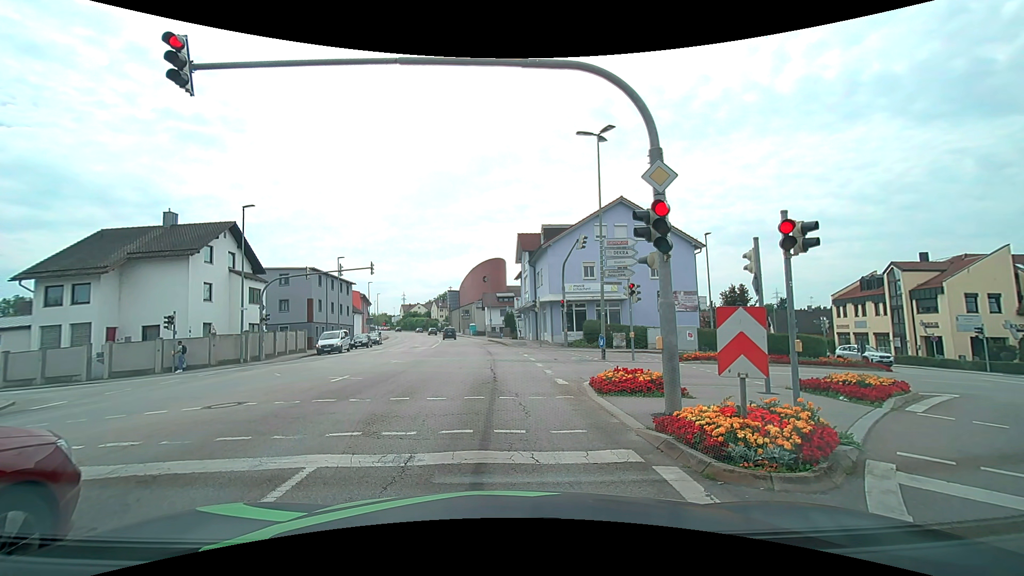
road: tertiary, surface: asphalt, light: Day
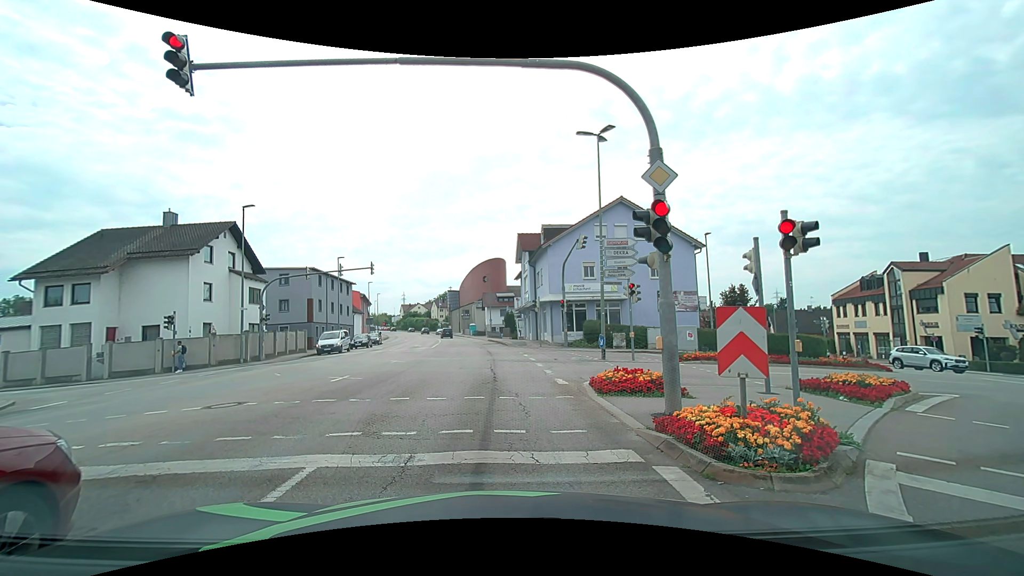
(0.0, 0.0) m; 0°
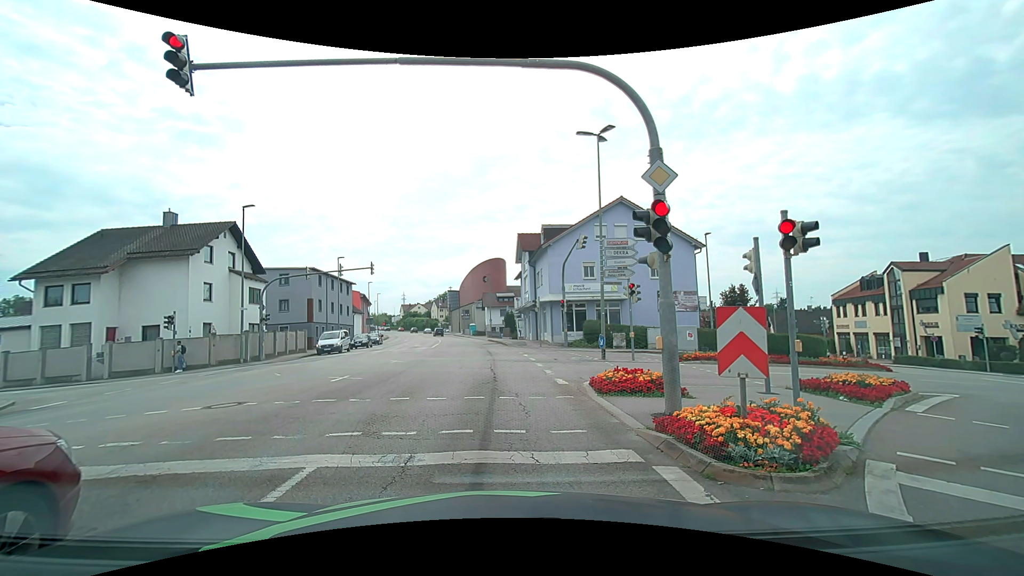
(0.0, 0.0) m; 0°
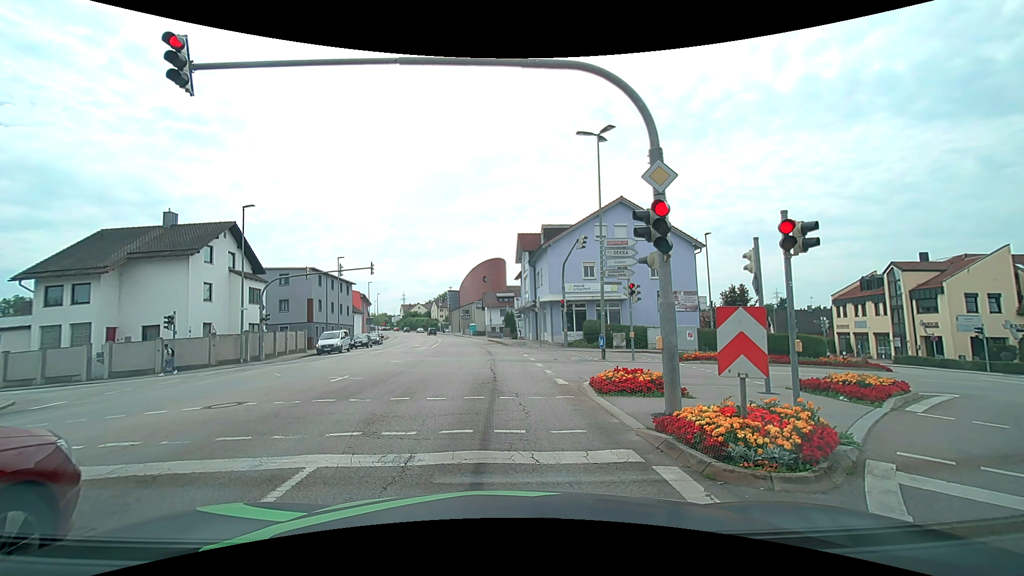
(0.0, 0.0) m; 0°
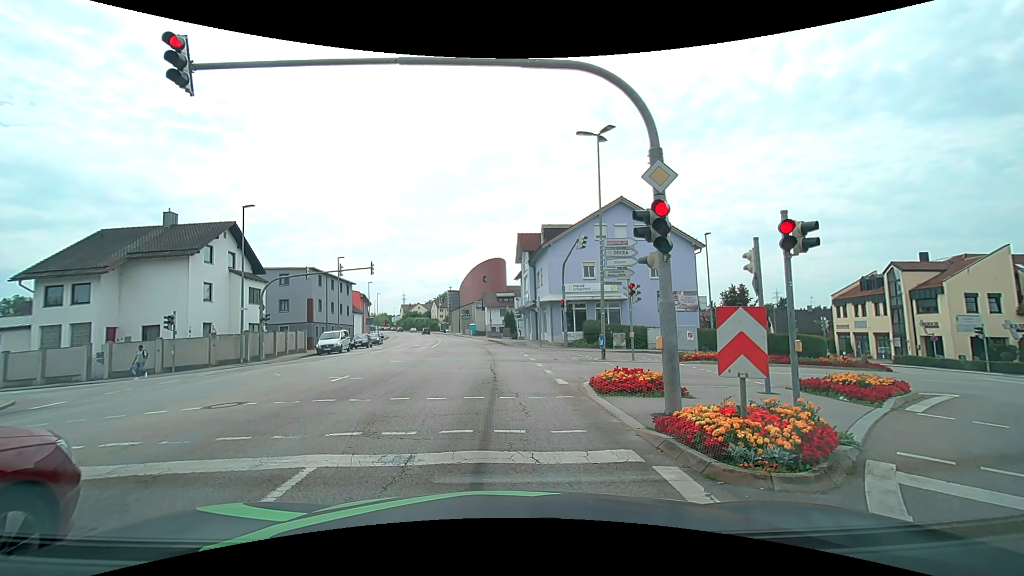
(0.0, 0.0) m; 0°
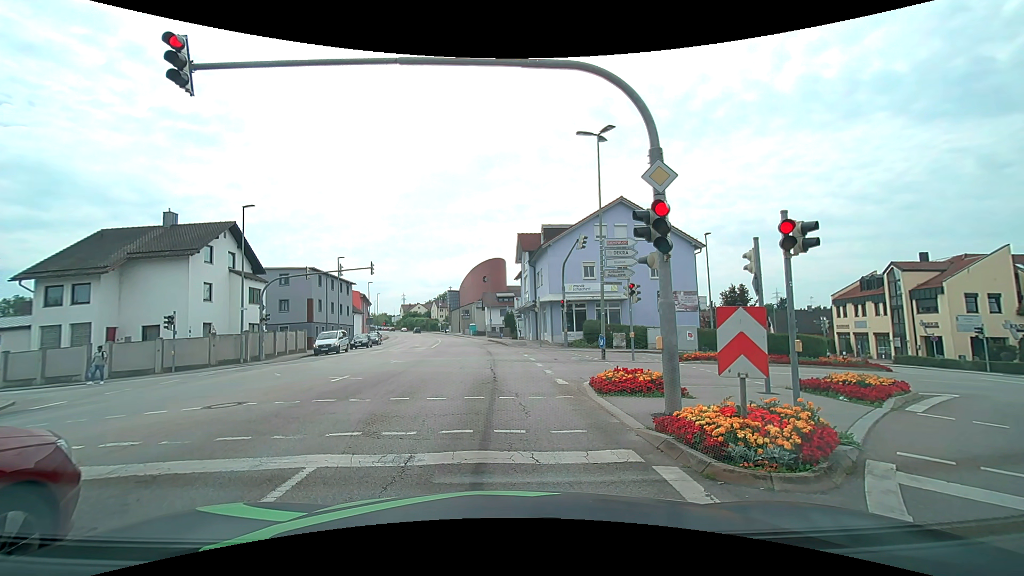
(0.0, 0.0) m; 0°
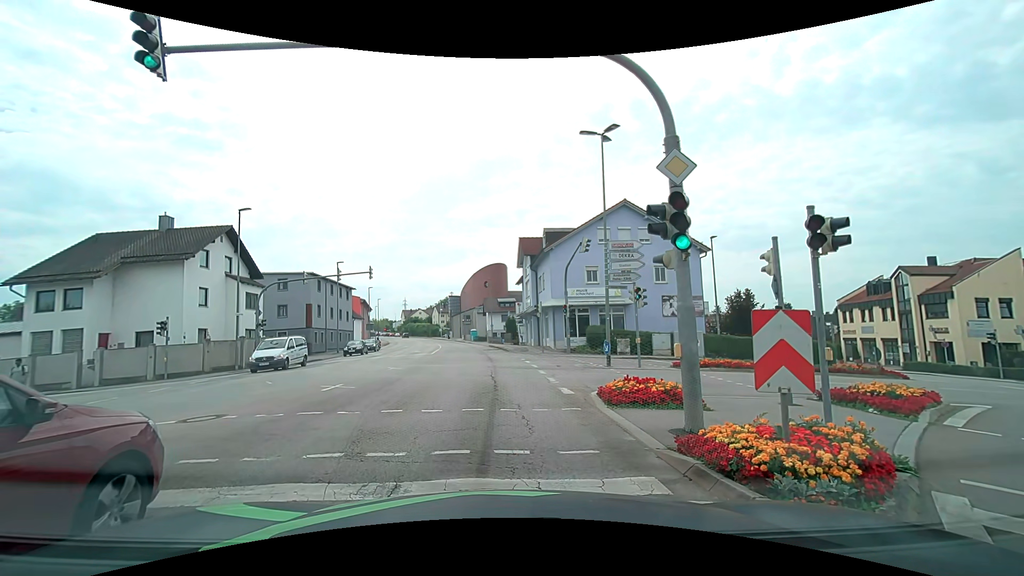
(0.0, +0.9) m; -1°
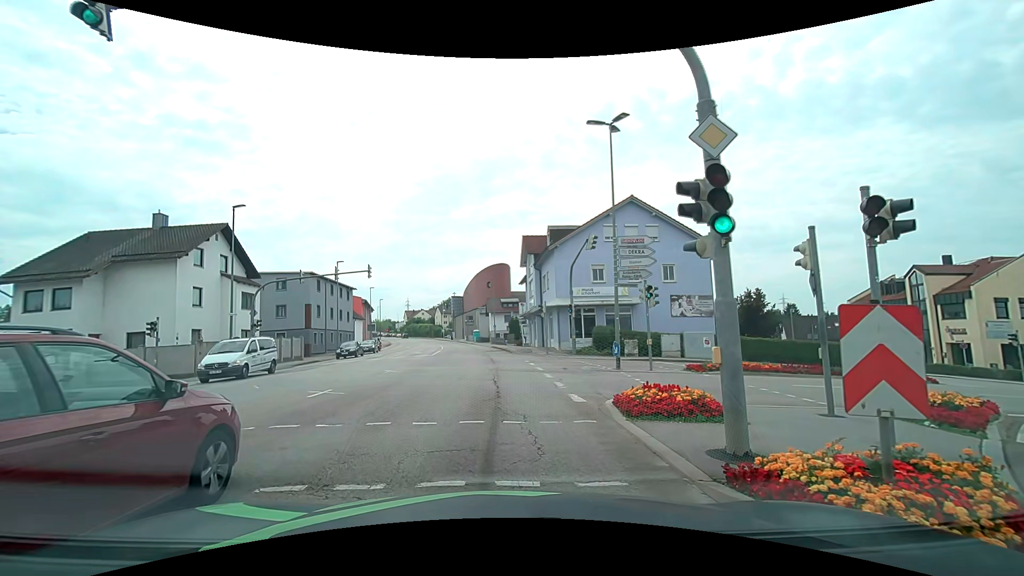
(0.0, +1.3) m; +1°
(0, +10) (-1, +20) (-1, +30) (-2, +40) (-3, +50) (-4, +60) (-6, +70) (-8, +79) (-10, +89) (-12, +99) m
